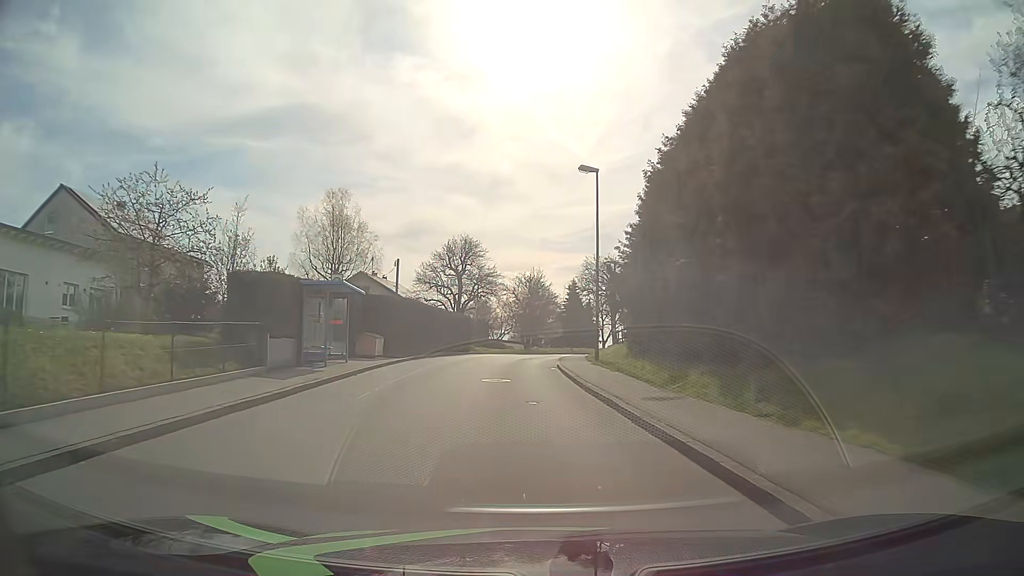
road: unclassified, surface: asphalt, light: Day
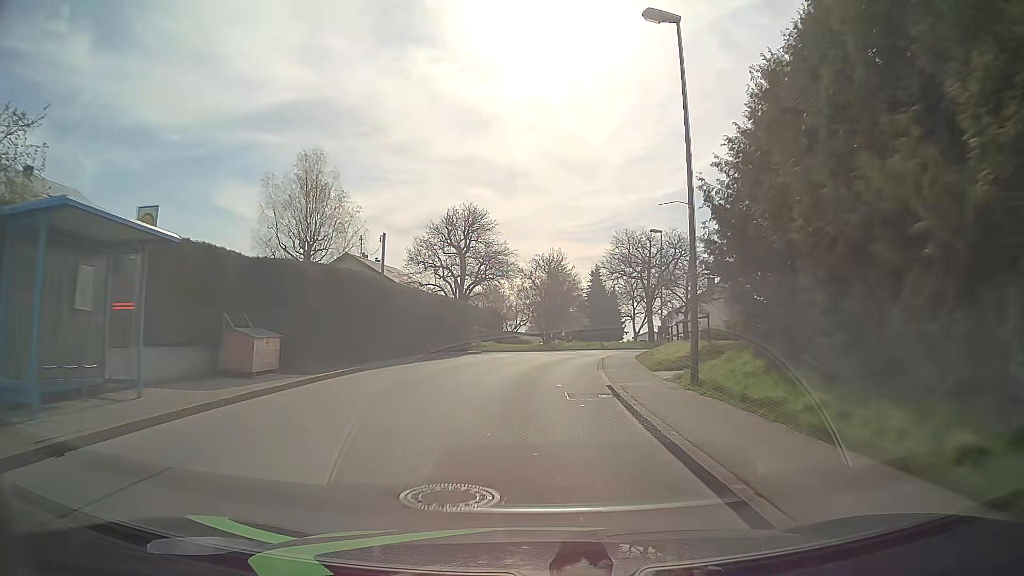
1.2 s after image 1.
(-0.2, +13.6) m; -2°
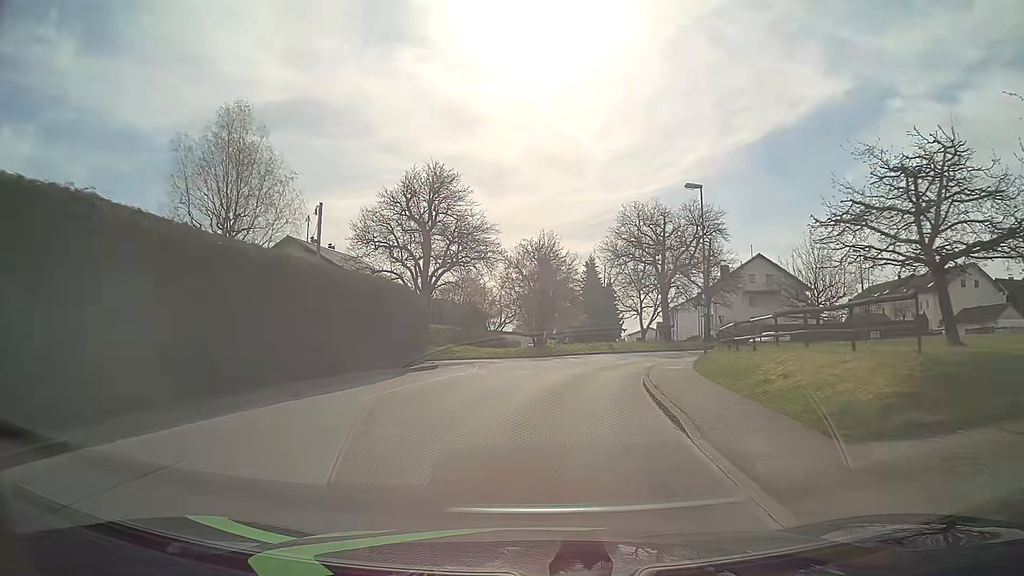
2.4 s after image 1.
(+0.2, +13.6) m; +1°
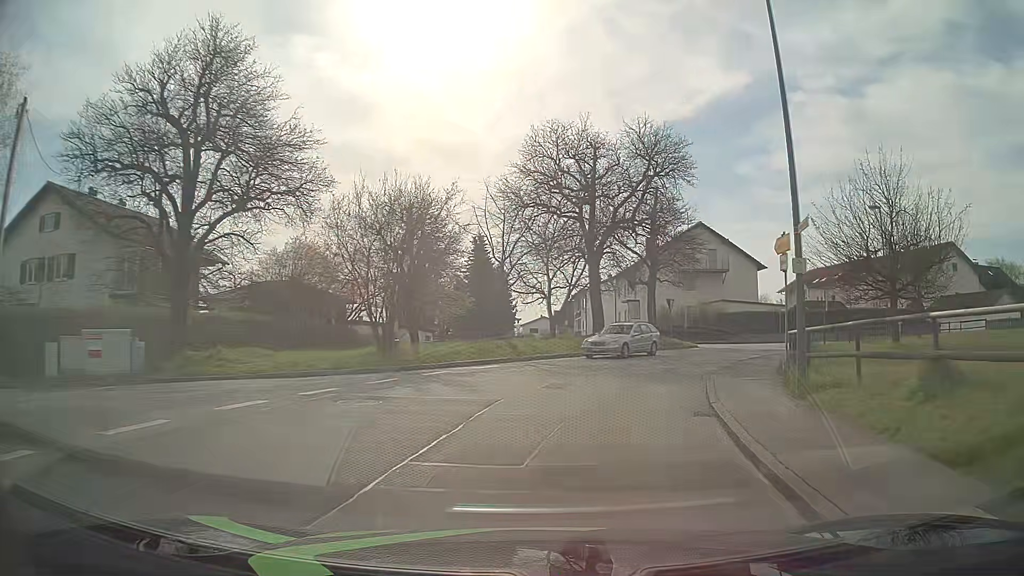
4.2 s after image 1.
(+1.3, +19.6) m; +9°
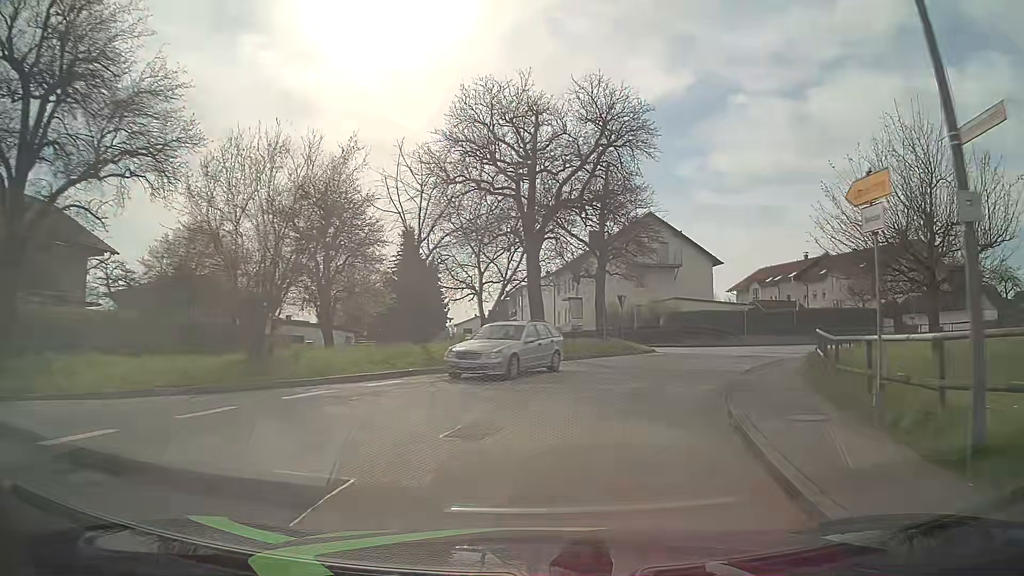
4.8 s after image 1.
(+0.3, +6.3) m; +6°
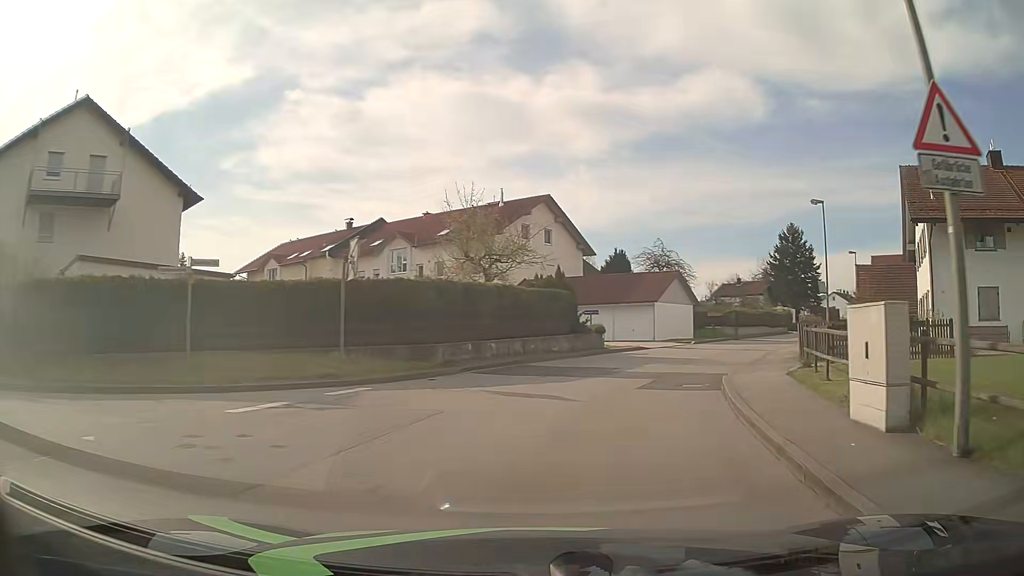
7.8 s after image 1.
(+9.9, +28.8) m; +39°
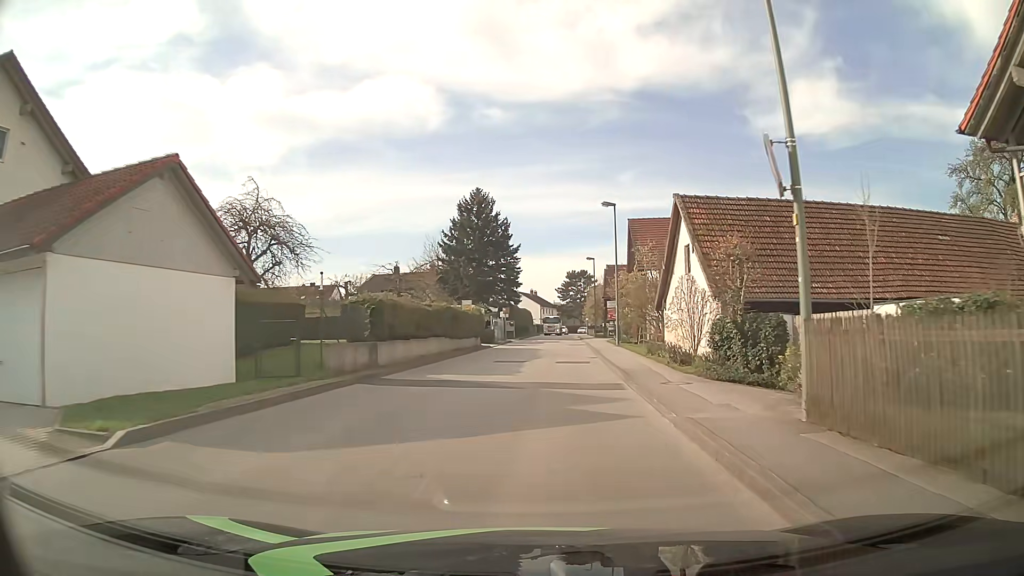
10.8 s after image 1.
(+9.7, +30.4) m; +29°
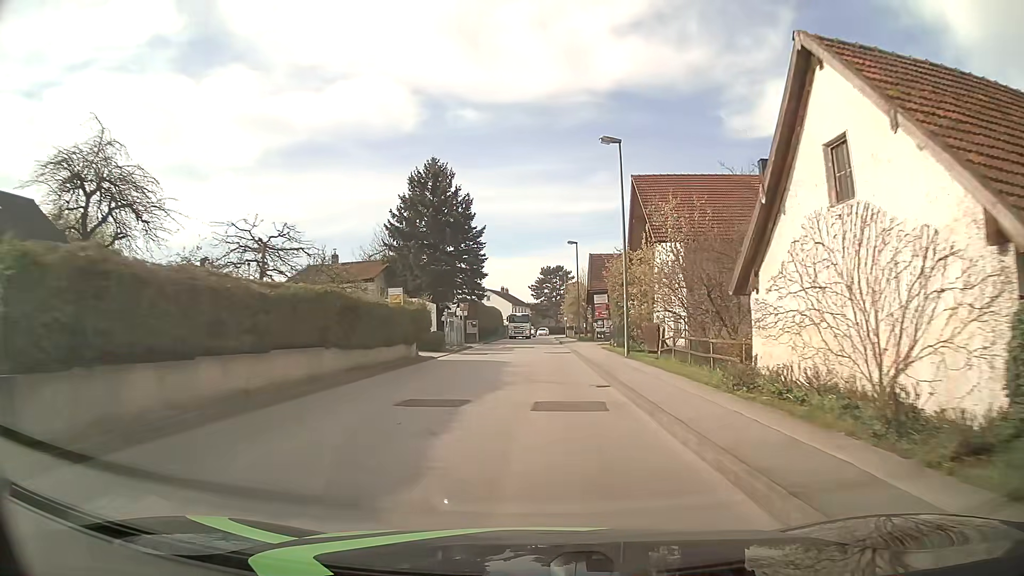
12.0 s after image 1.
(+0.3, +13.8) m; +2°
(0, +10) (0, +20) (0, +30) (0, +40) (+1, +50) (+1, +60) (+1, +70) (+1, +80) (+1, +90) (+2, +100) m
